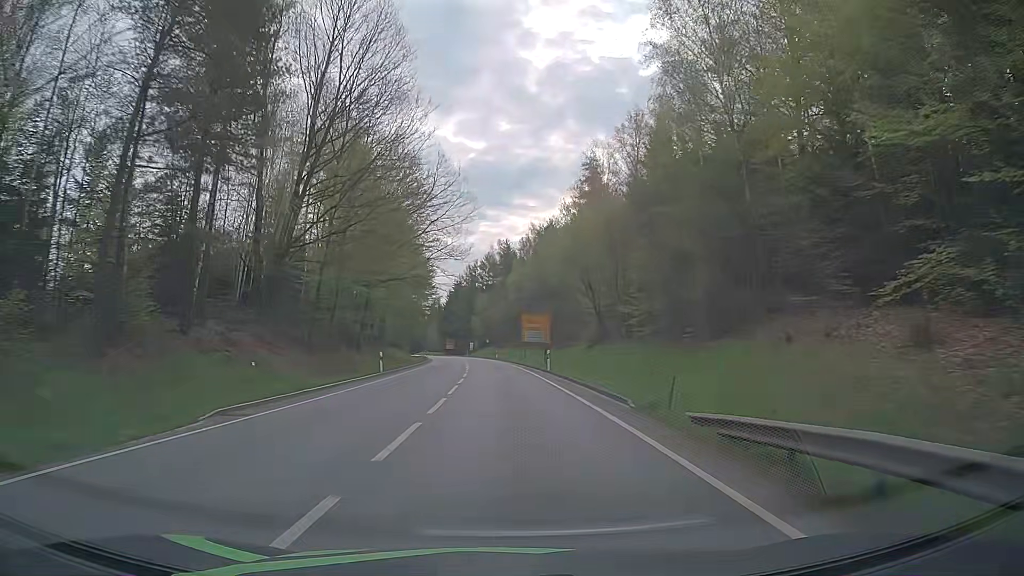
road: primary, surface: asphalt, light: Day
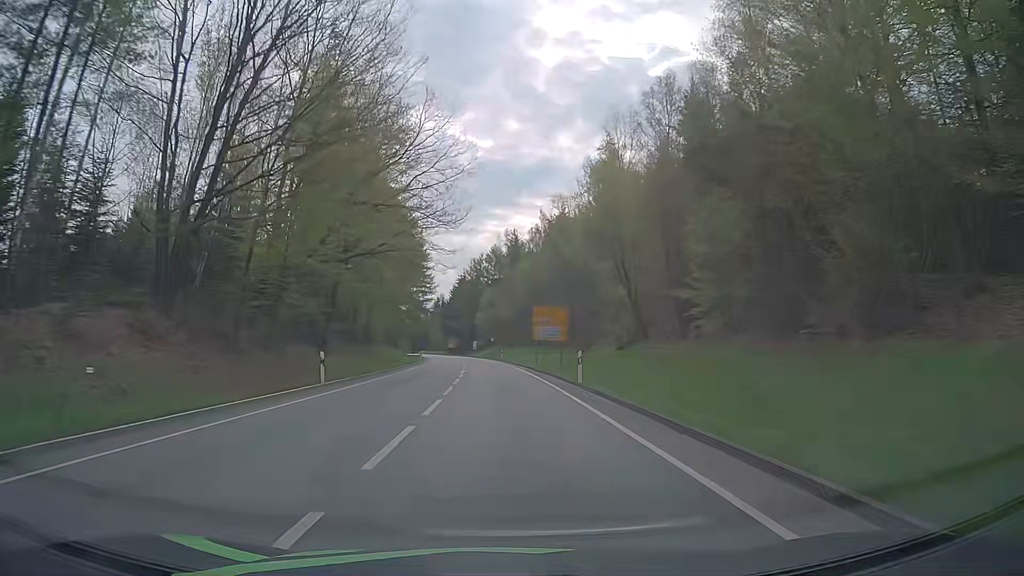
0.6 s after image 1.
(-0.1, +12.6) m; -1°
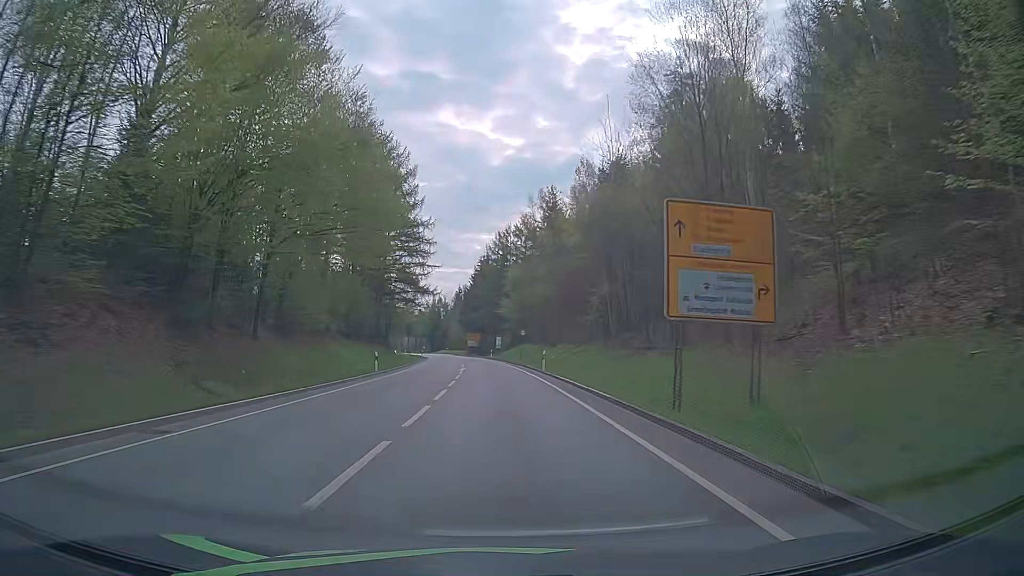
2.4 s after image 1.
(-0.6, +37.7) m; -2°
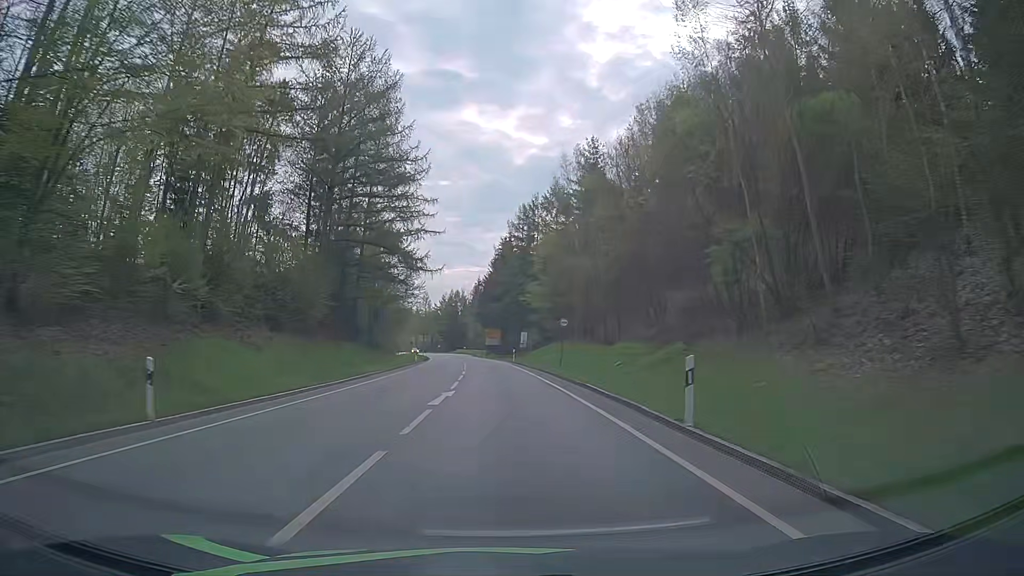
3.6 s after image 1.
(-0.4, +25.2) m; -1°
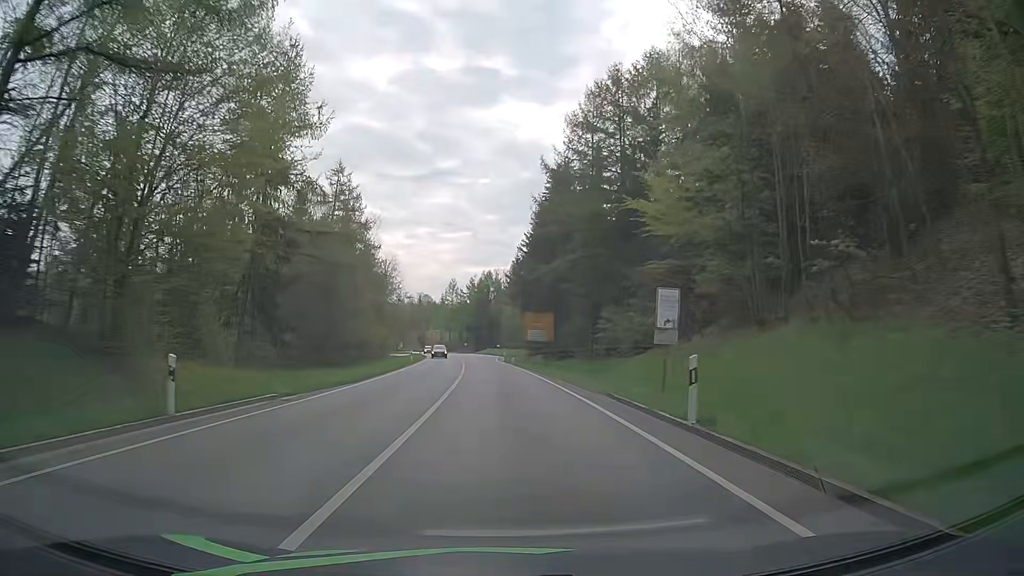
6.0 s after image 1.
(-2.2, +50.1) m; -4°
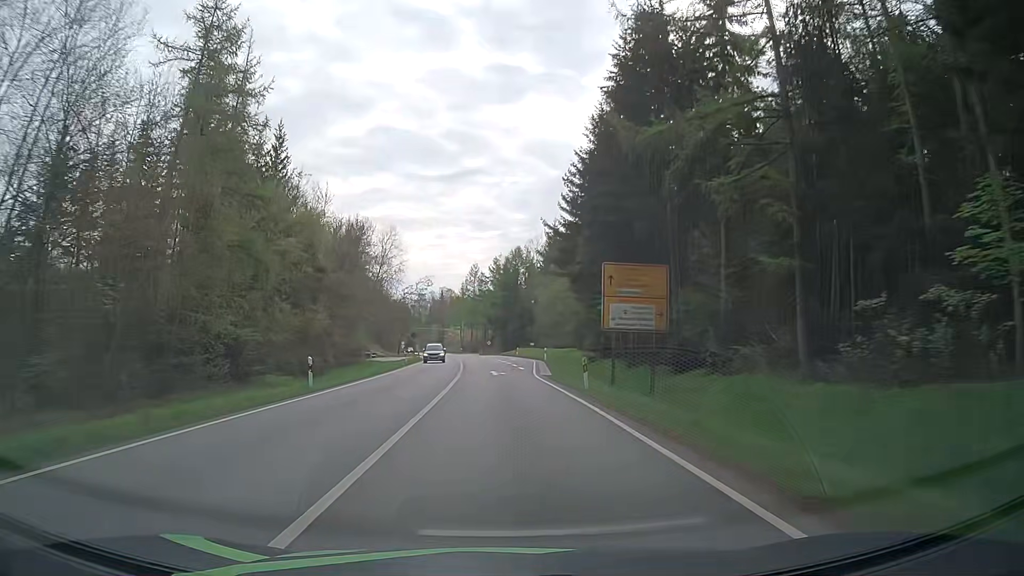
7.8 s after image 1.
(-0.8, +37.7) m; -2°
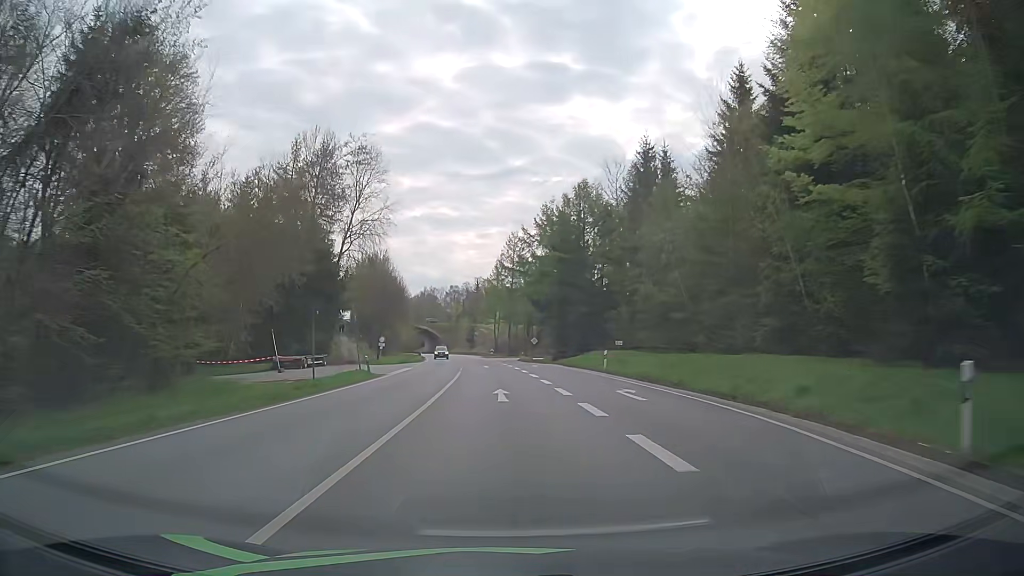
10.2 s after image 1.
(-1.7, +50.2) m; -3°
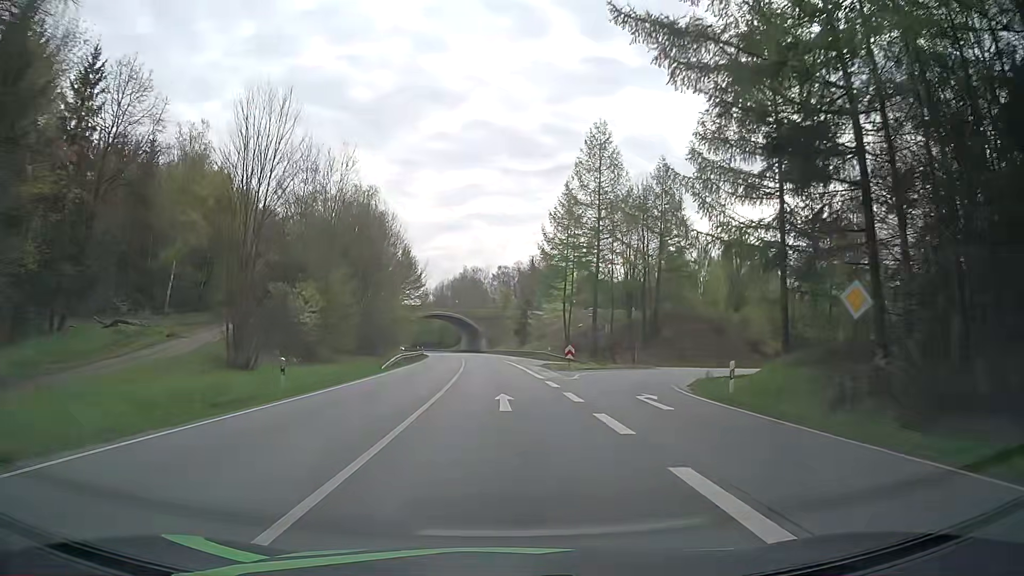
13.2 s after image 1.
(-2.8, +62.7) m; -5°
(0, +10) (0, +20) (-1, +30) (-1, +40) (-2, +50) (-2, +60) (-3, +70) (-4, +80) (-5, +90) (-6, +100) m
